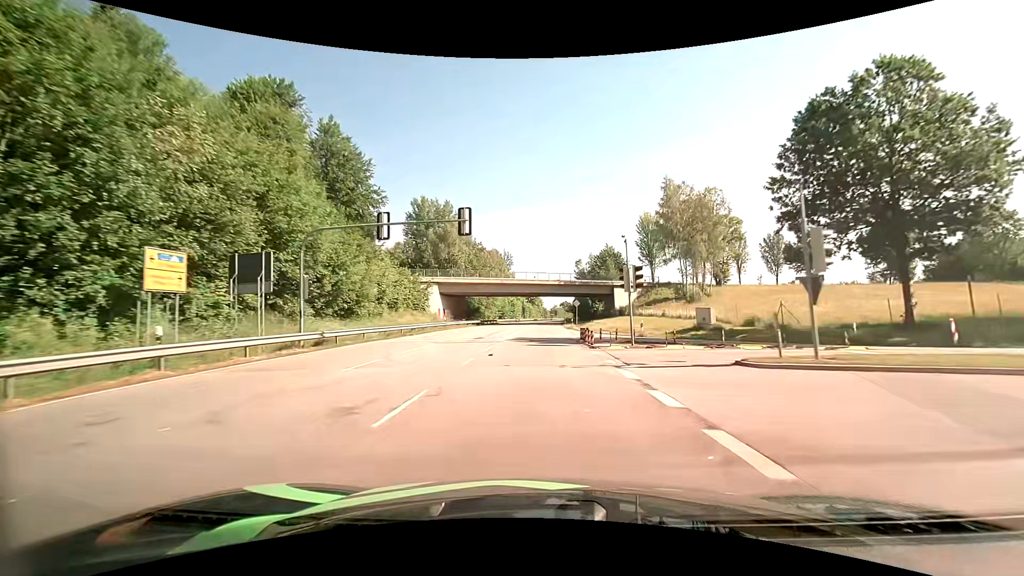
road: primary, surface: asphalt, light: Day
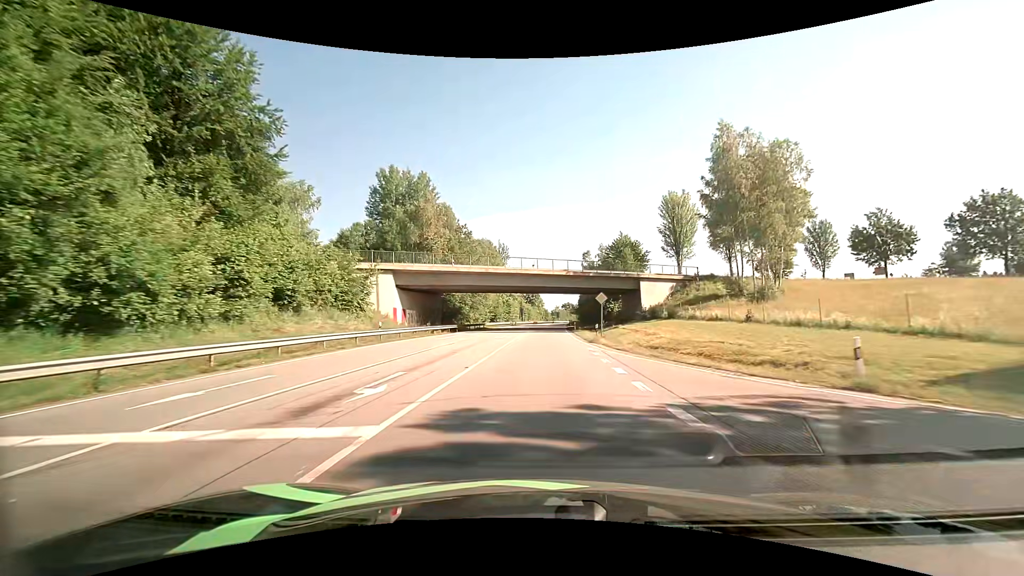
(+0.1, +22.0) m; 0°
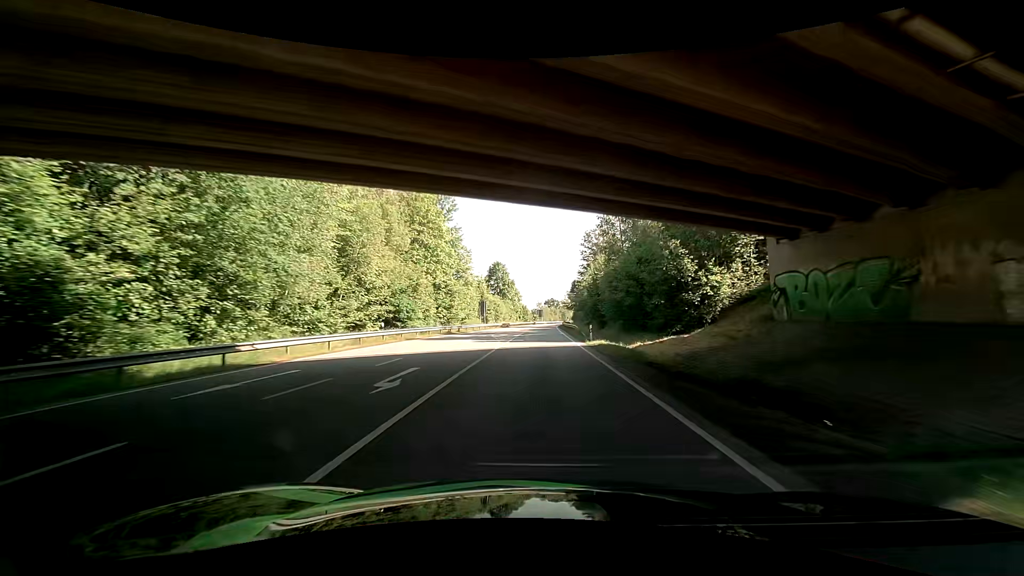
(+1.3, +59.9) m; +3°
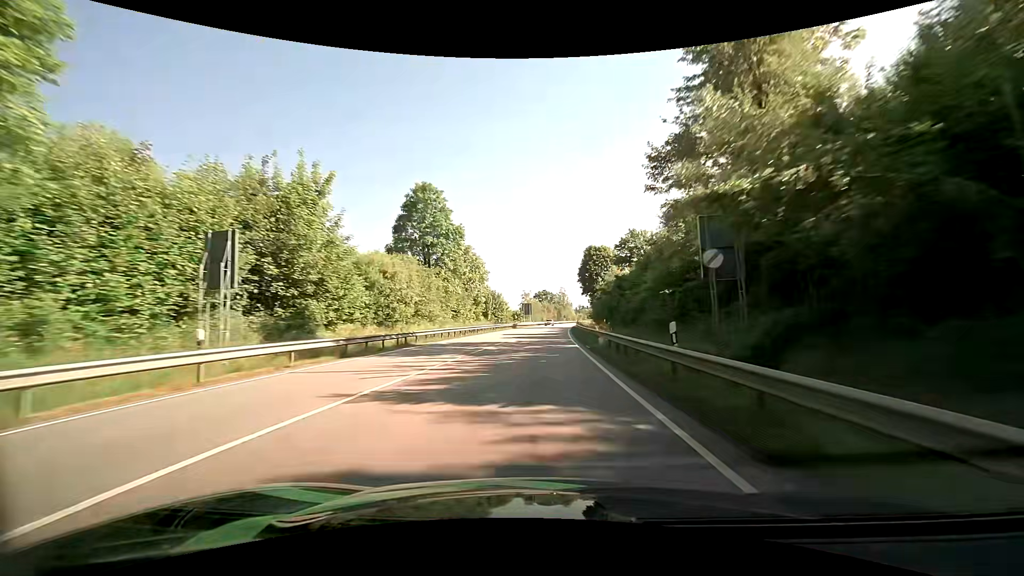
(+0.1, +68.5) m; +1°
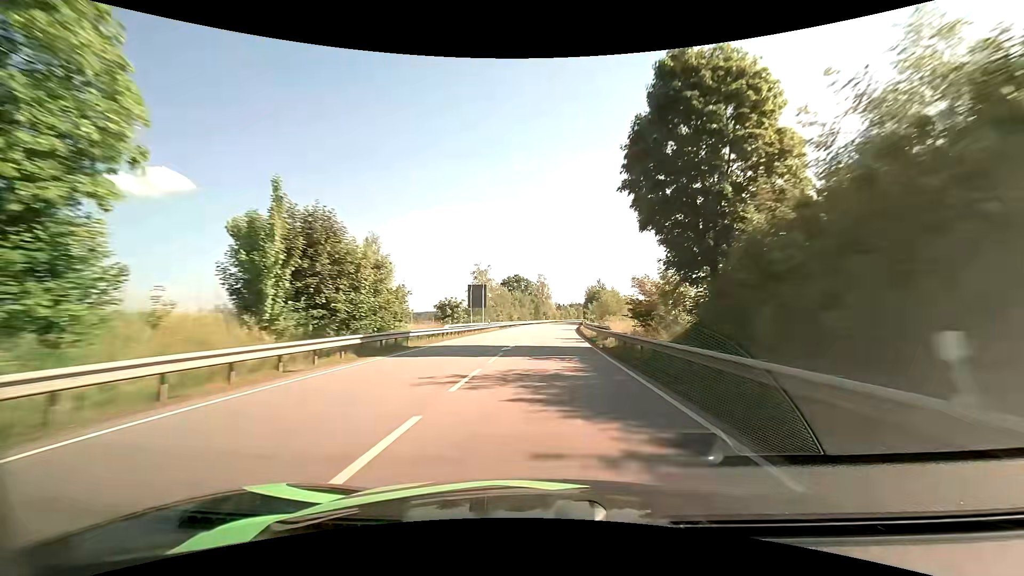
(+1.3, +59.2) m; +3°
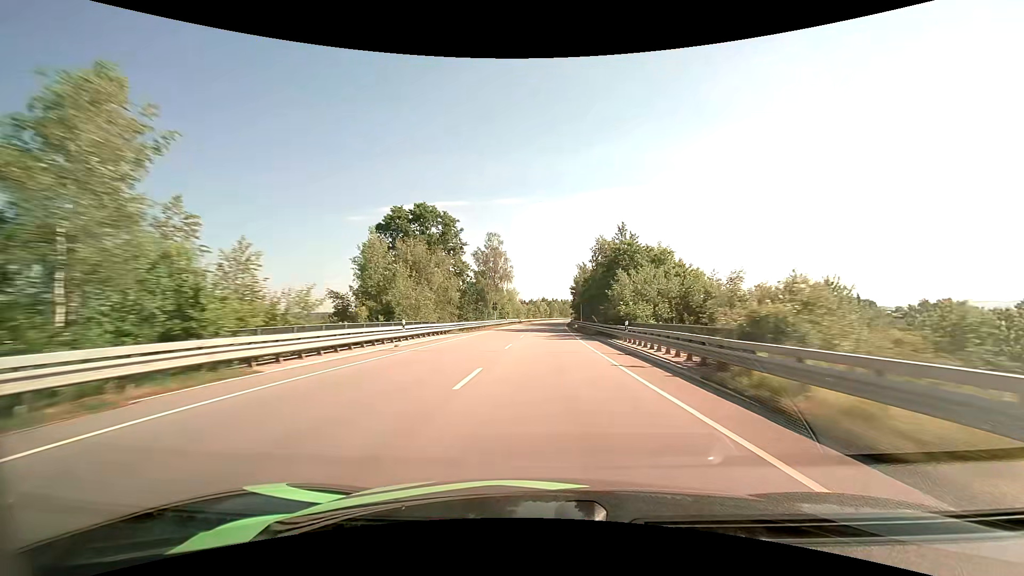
(+2.8, +79.0) m; +4°
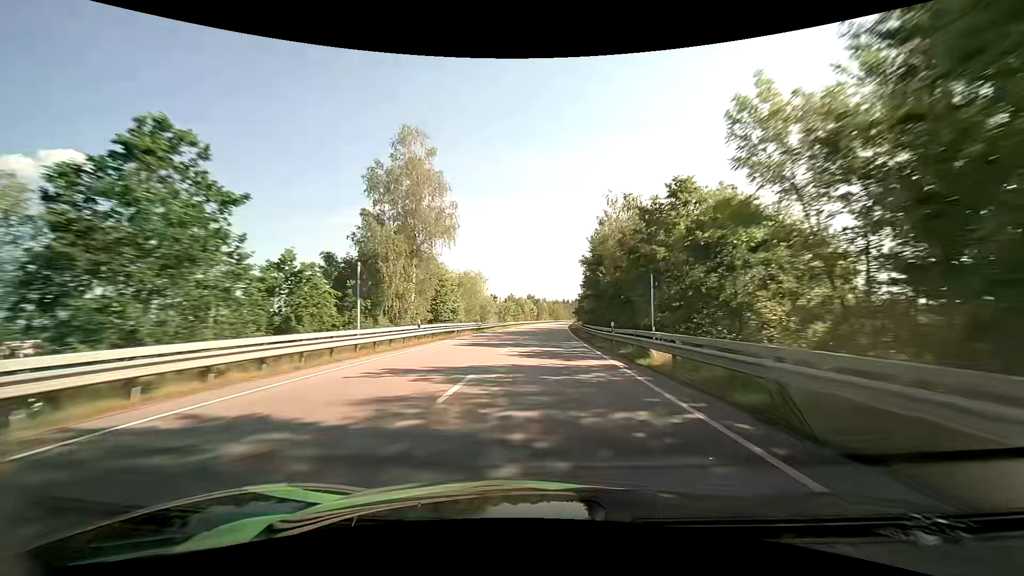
(+0.8, +49.8) m; +2°
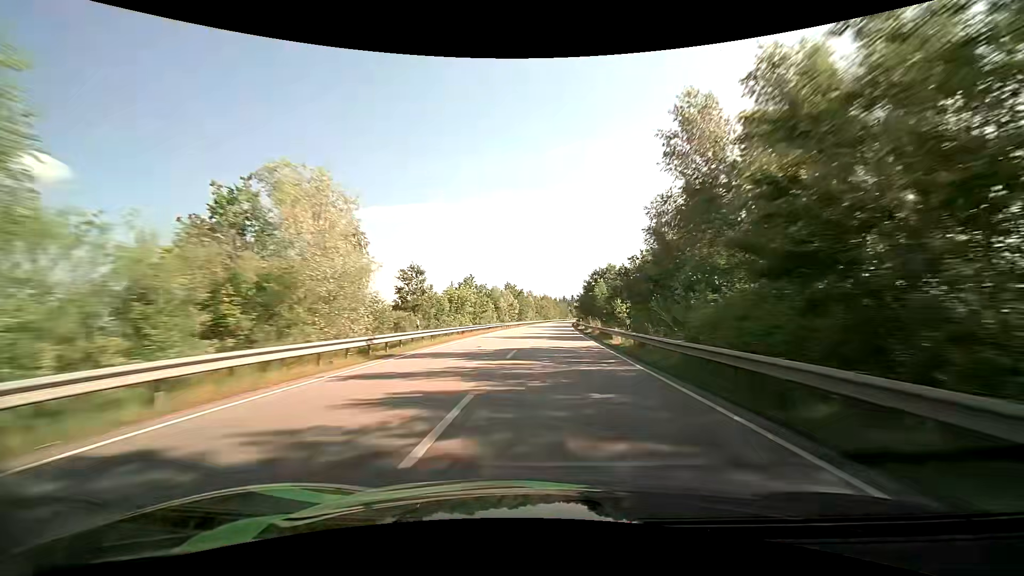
(+0.4, +51.4) m; +1°
(0, +10) (0, +20) (+1, +30) (+1, +40) (+1, +50) (+2, +60) (+2, +70) (+3, +80) (+4, +90) (+4, +100) m
